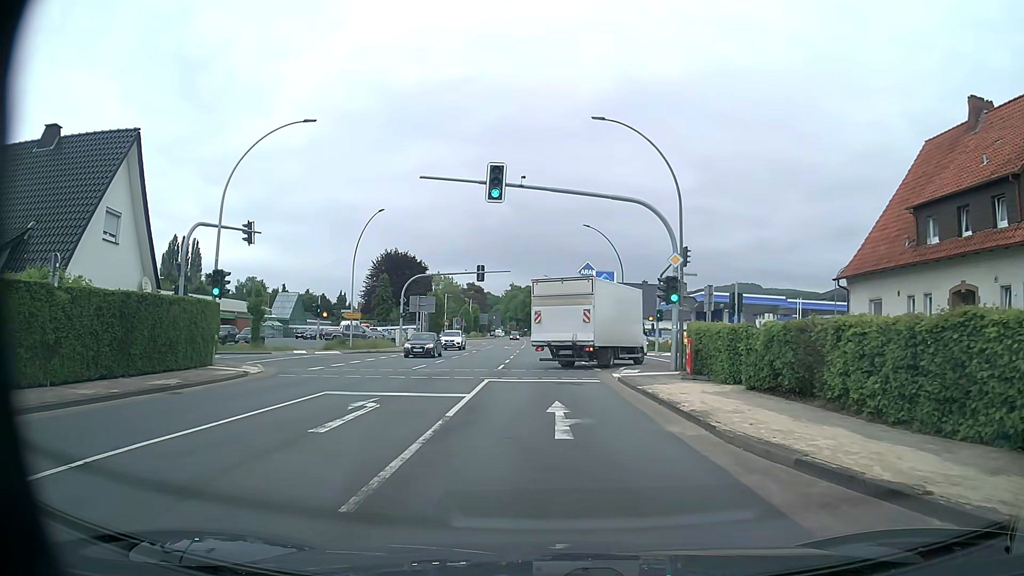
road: primary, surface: asphalt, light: Day
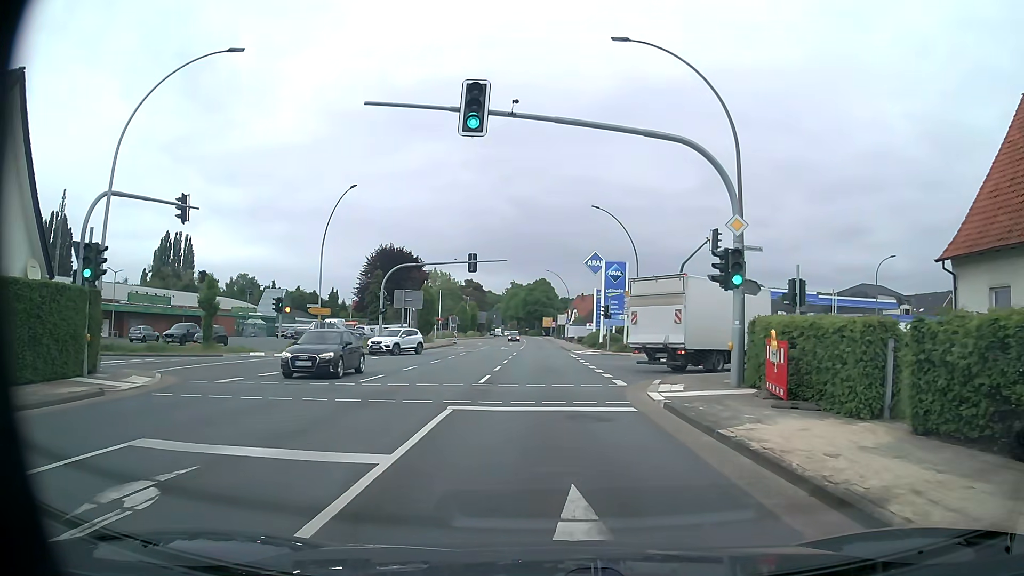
(0.0, +7.8) m; 0°
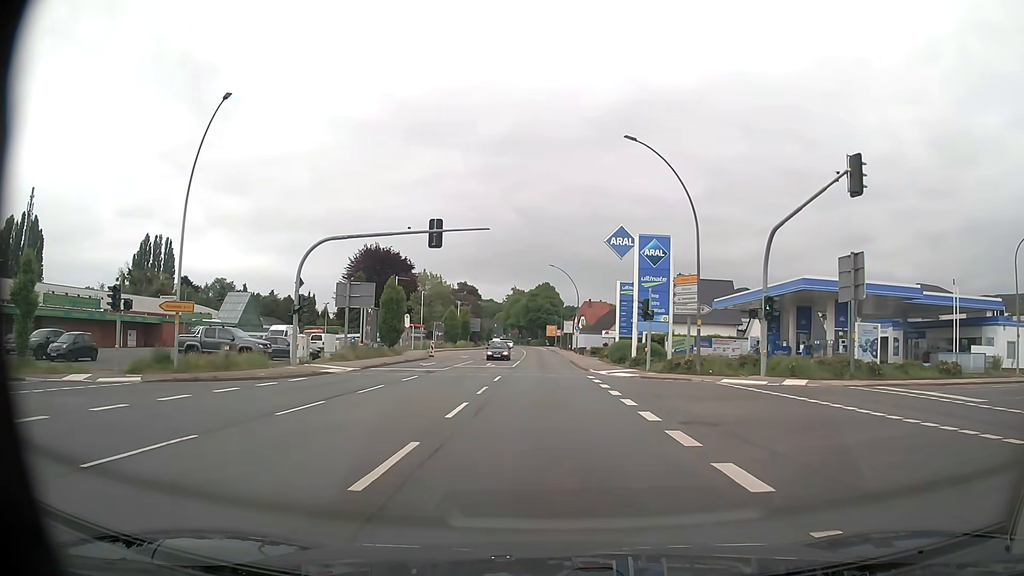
(-0.1, +18.3) m; 0°
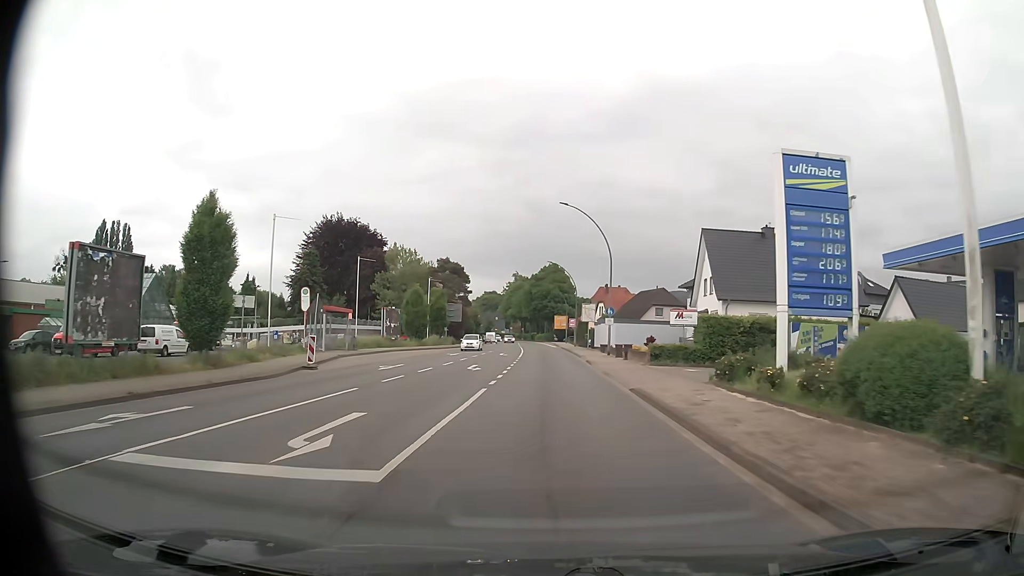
(-0.4, +32.6) m; -1°
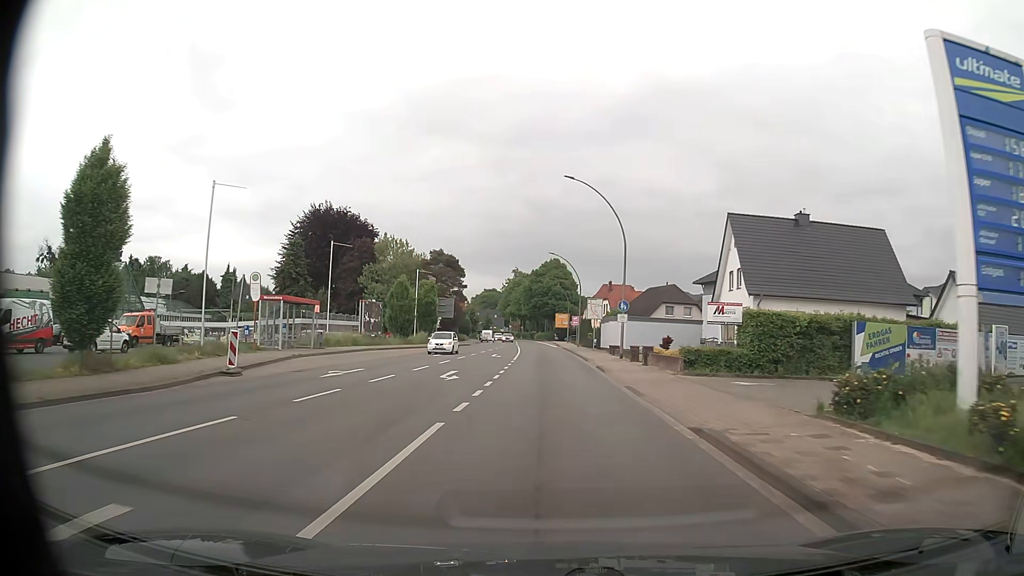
(0.0, +7.3) m; -1°
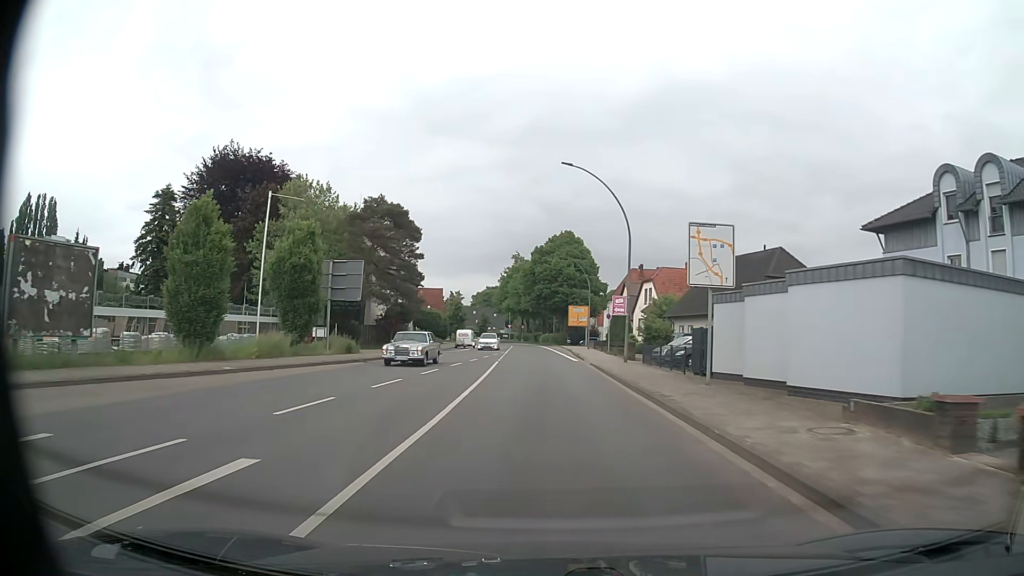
(+0.2, +38.1) m; 0°
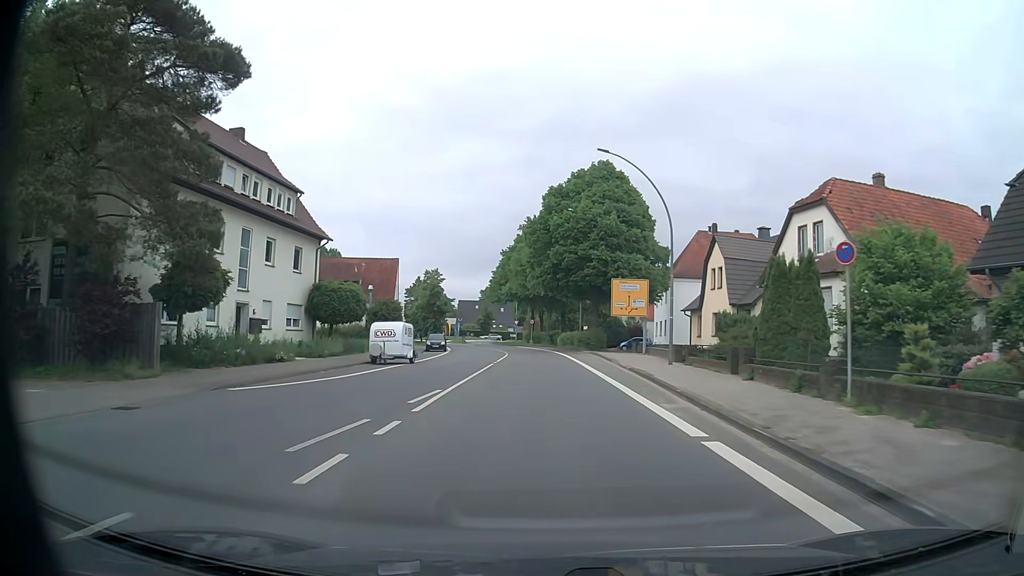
(-0.5, +39.5) m; -1°
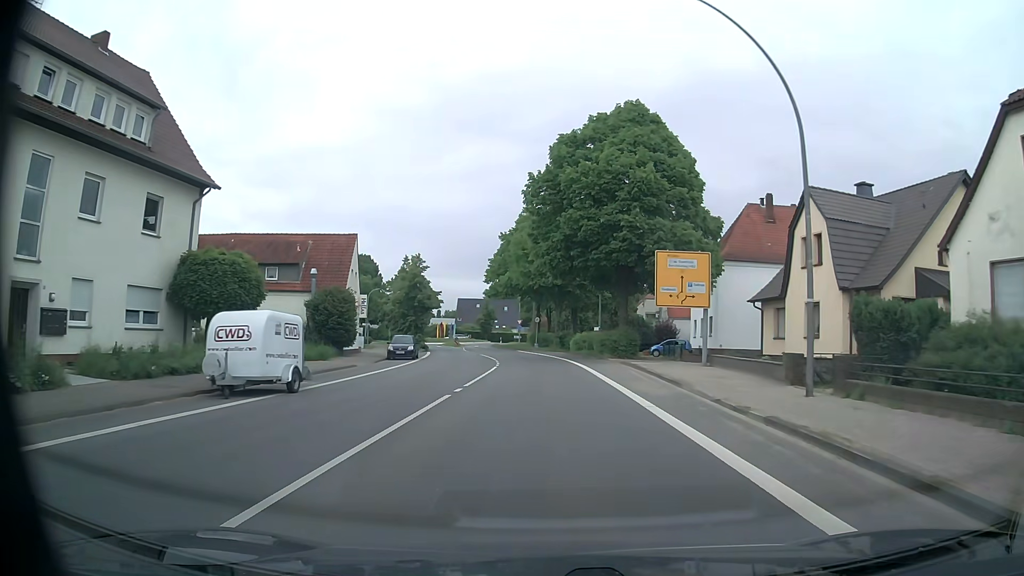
(-0.1, +16.0) m; -1°
(0, +10) (0, +20) (-1, +30) (-1, +40) (-3, +50) (-4, +60) (-6, +70) (-8, +79) (-9, +89) (-9, +99) m
